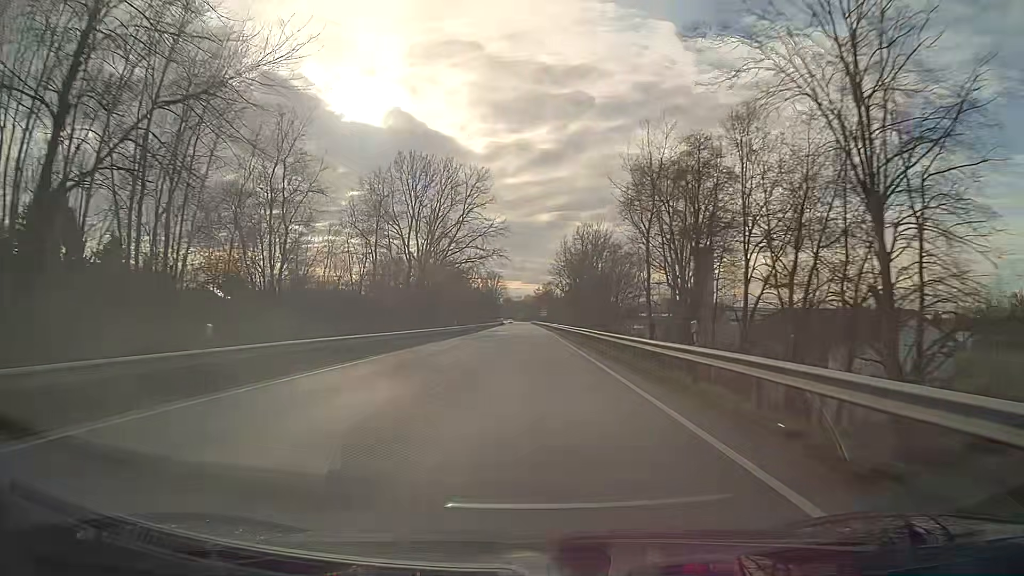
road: primary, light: Day
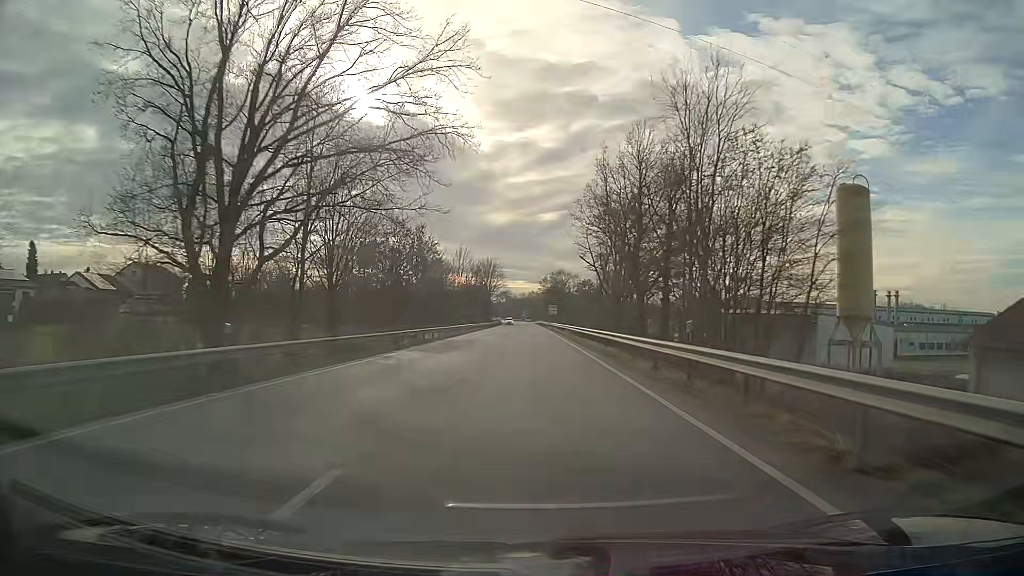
(-0.3, +47.6) m; -1°
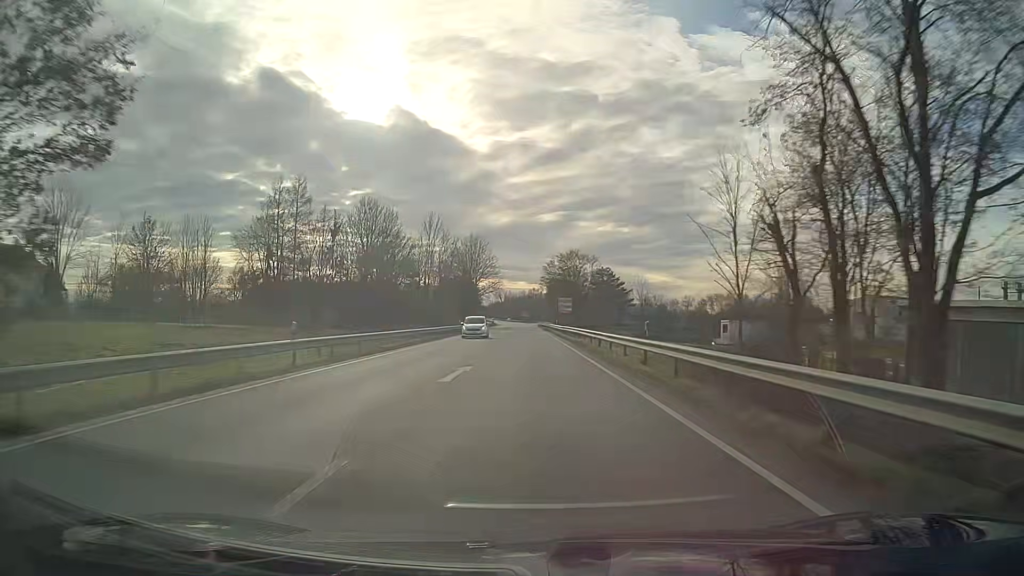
(+0.1, +47.6) m; 0°
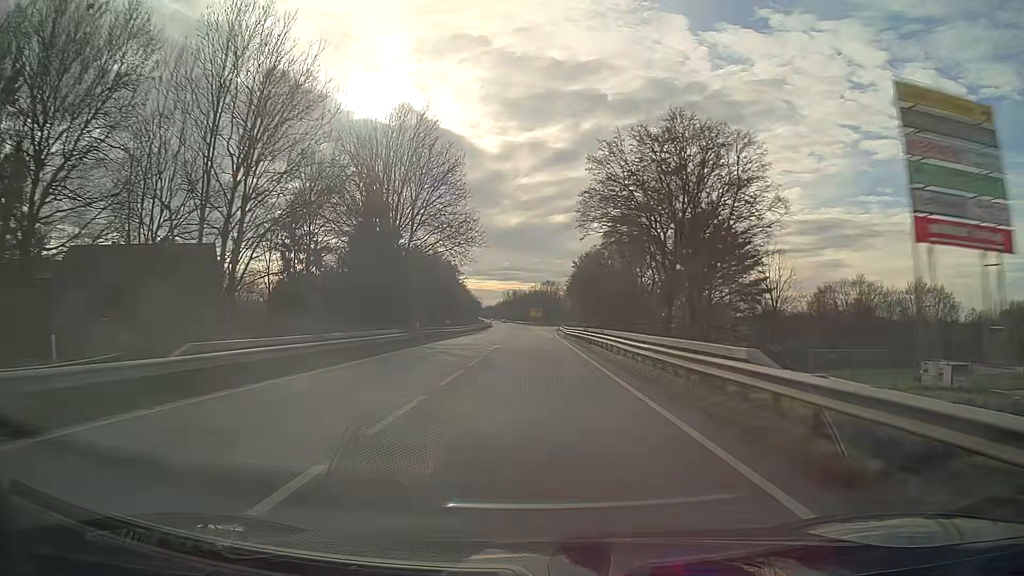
(-0.6, +79.3) m; -1°
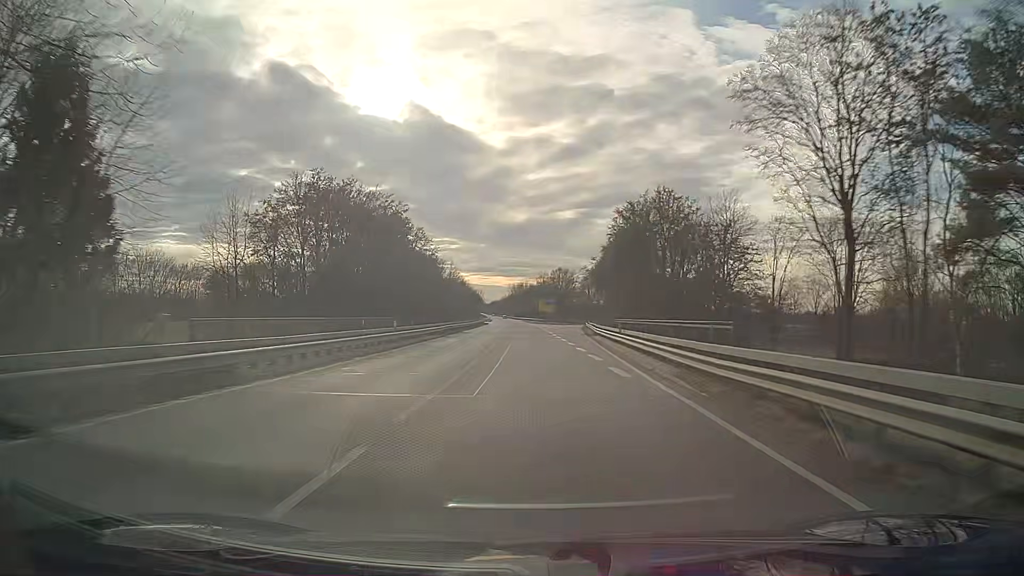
(-0.3, +47.5) m; -1°
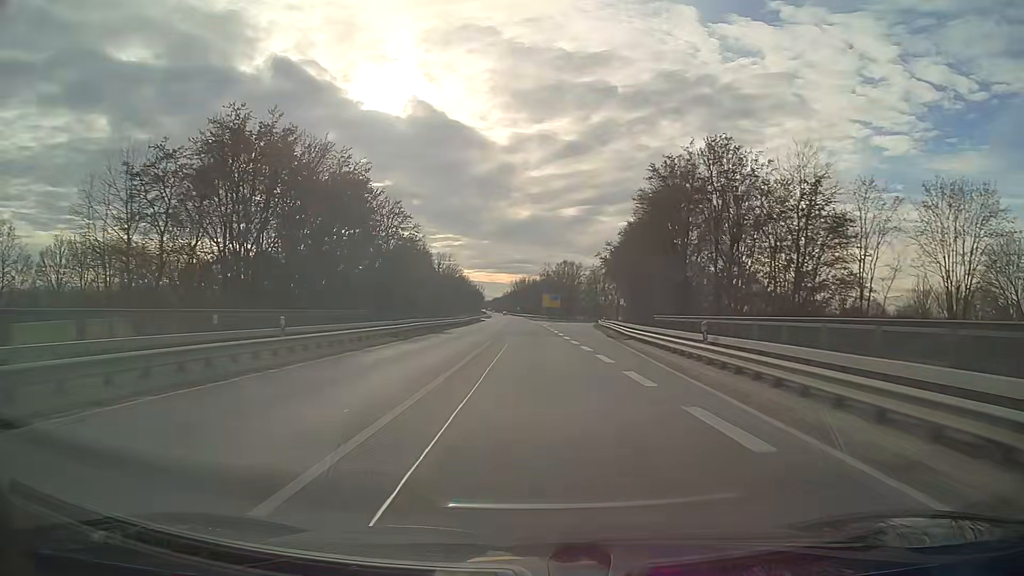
(0.0, +15.9) m; 0°
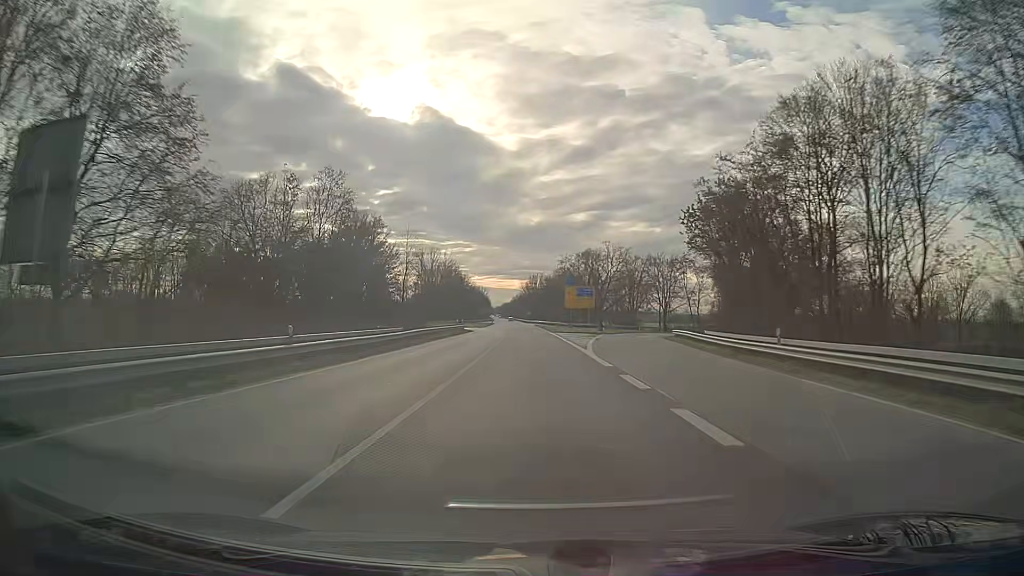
(-0.3, +47.5) m; -1°
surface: asphalt
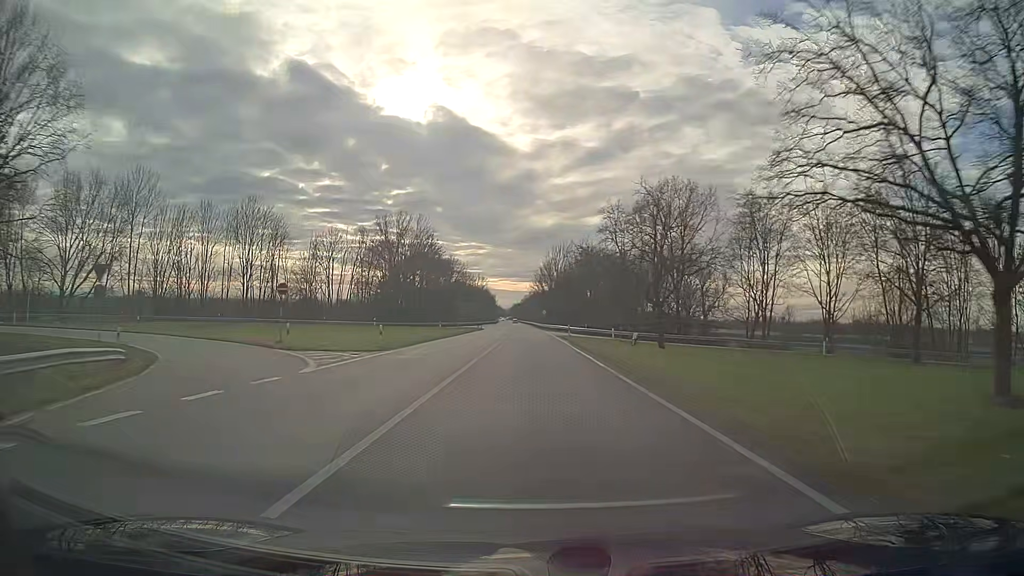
(-1.0, +79.1) m; -1°
(0, +10) (0, +20) (0, +30) (0, +40) (0, +50) (0, +60) (-1, +70) (-1, +80) (-1, +90) (-1, +100) m
